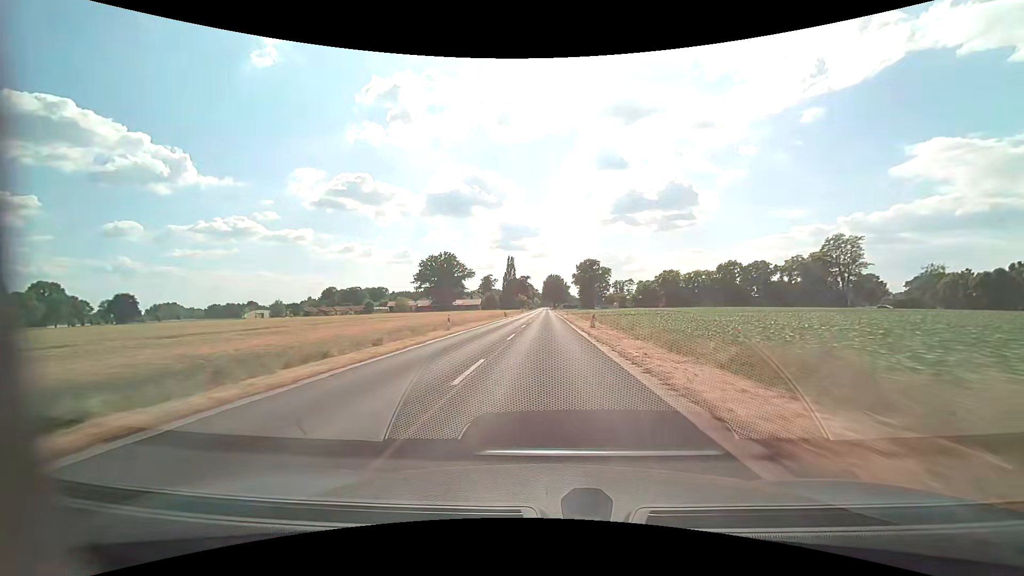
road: secondary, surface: asphalt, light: Day
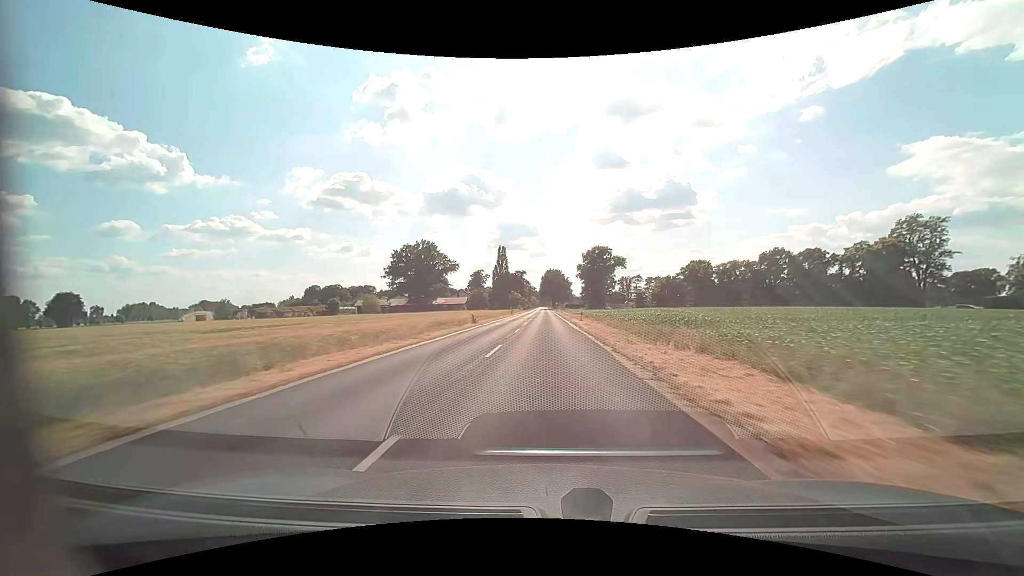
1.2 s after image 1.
(+0.1, +31.5) m; 0°
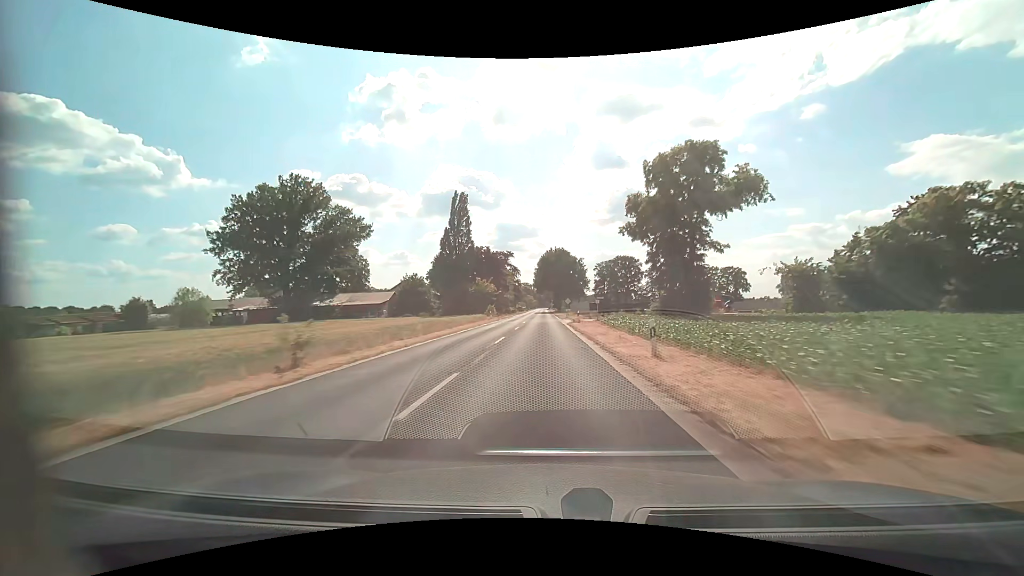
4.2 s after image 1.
(+0.3, +79.0) m; 0°
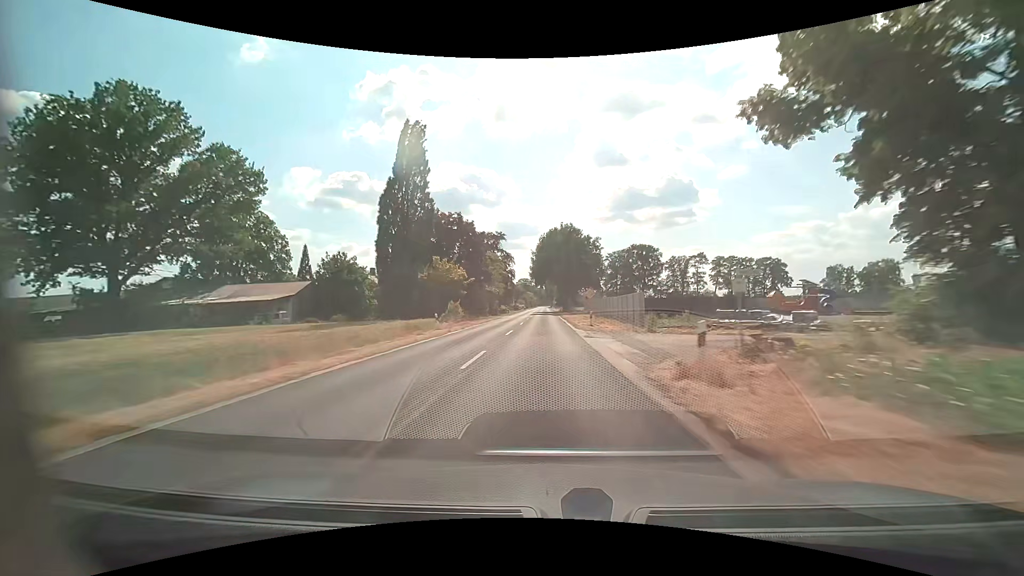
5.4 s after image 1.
(-0.1, +31.6) m; 0°
